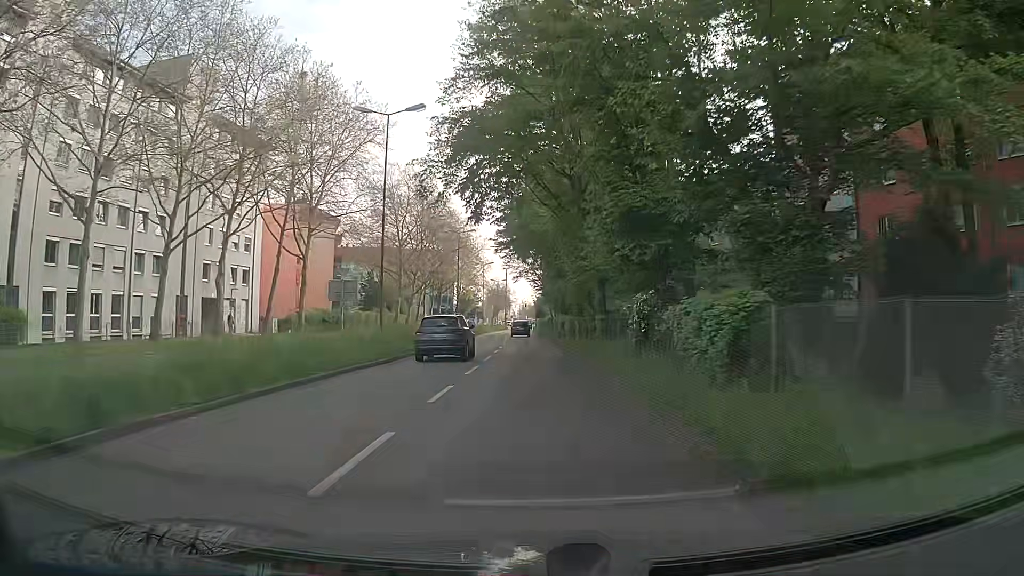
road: secondary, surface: asphalt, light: Day
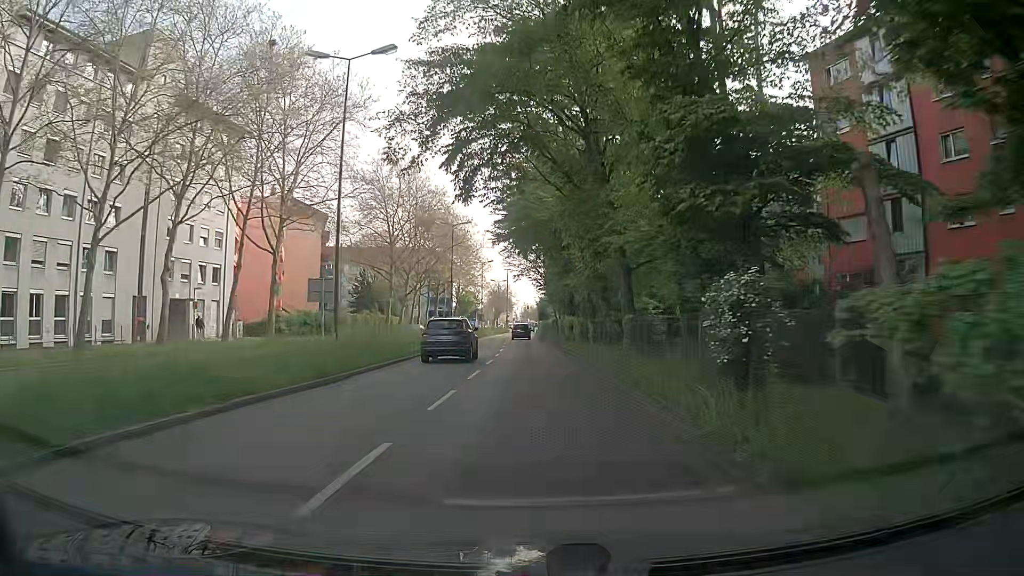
(0.0, +6.5) m; -1°
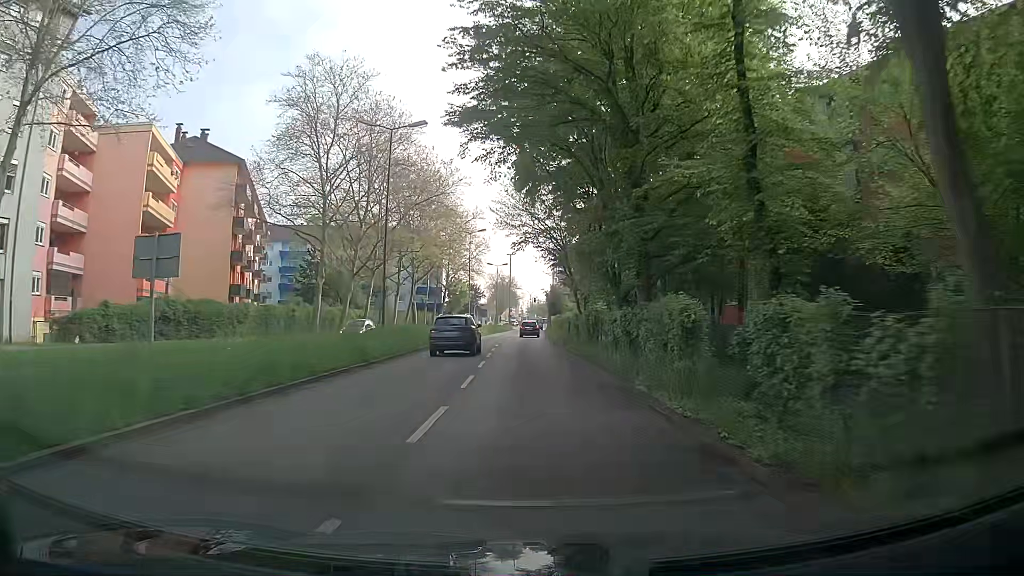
(+0.1, +27.1) m; 0°
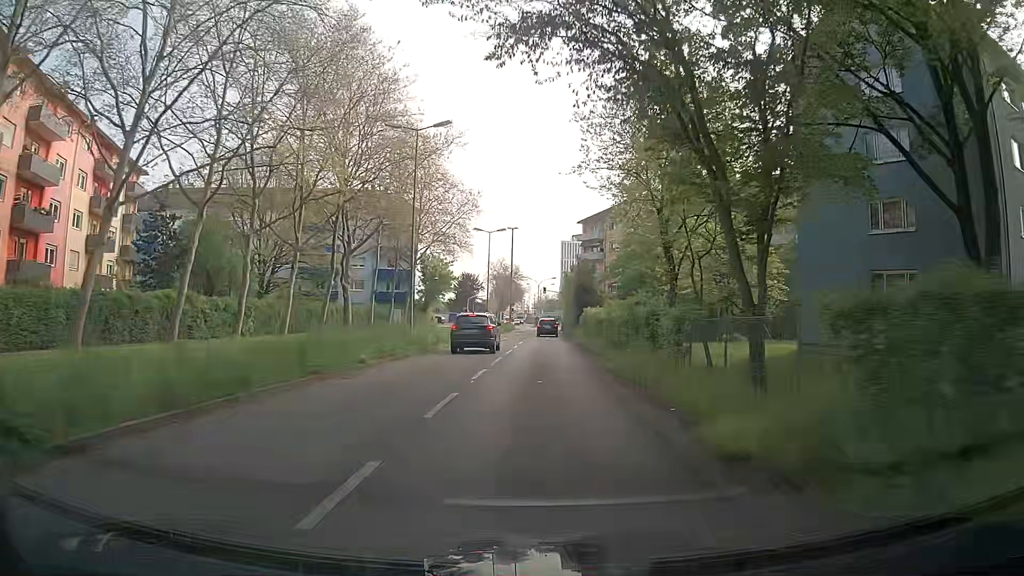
(-0.4, +34.3) m; 0°
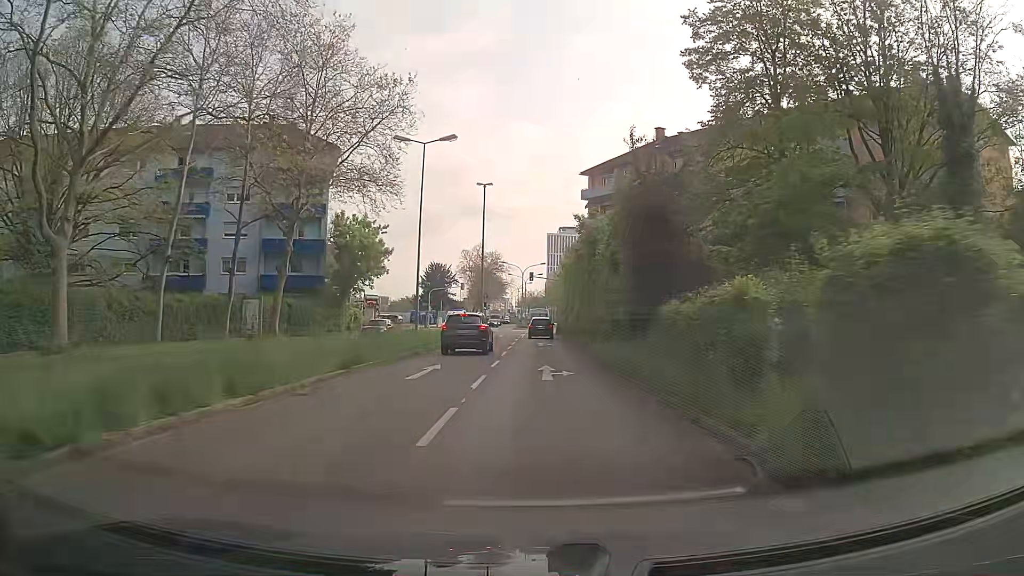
(+0.4, +32.0) m; +2°
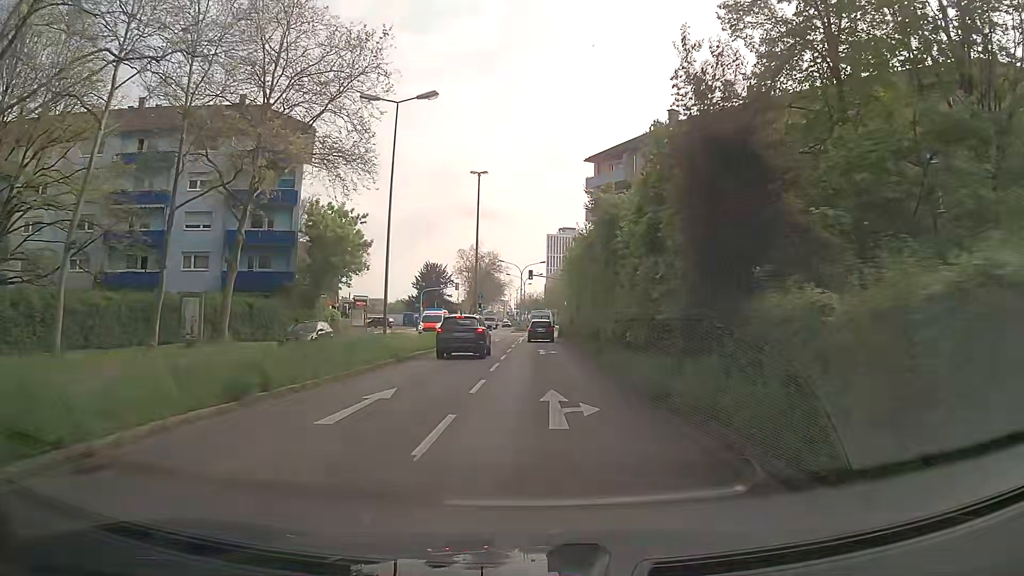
(0.0, +6.5) m; 0°
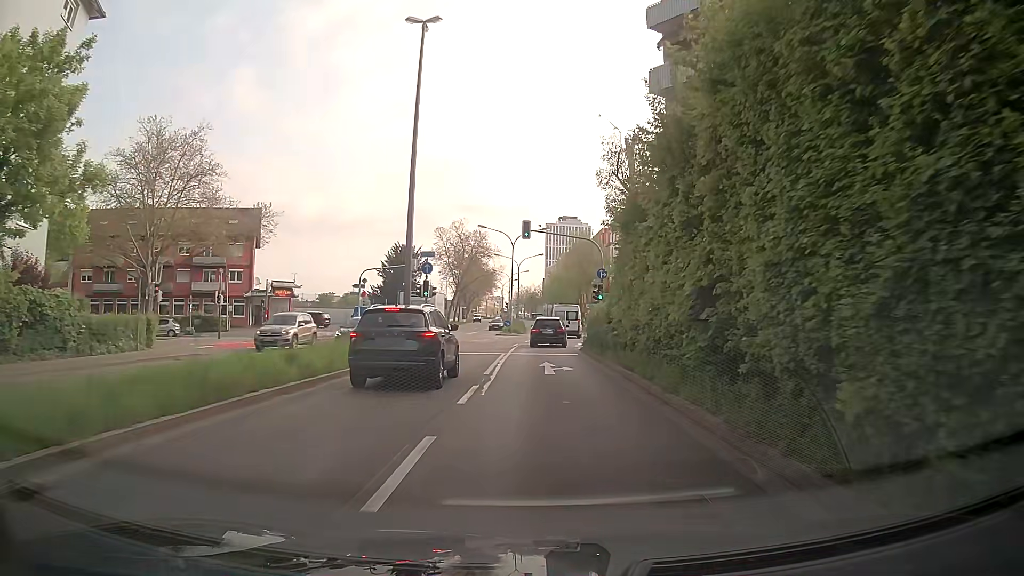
(+0.1, +31.9) m; 0°
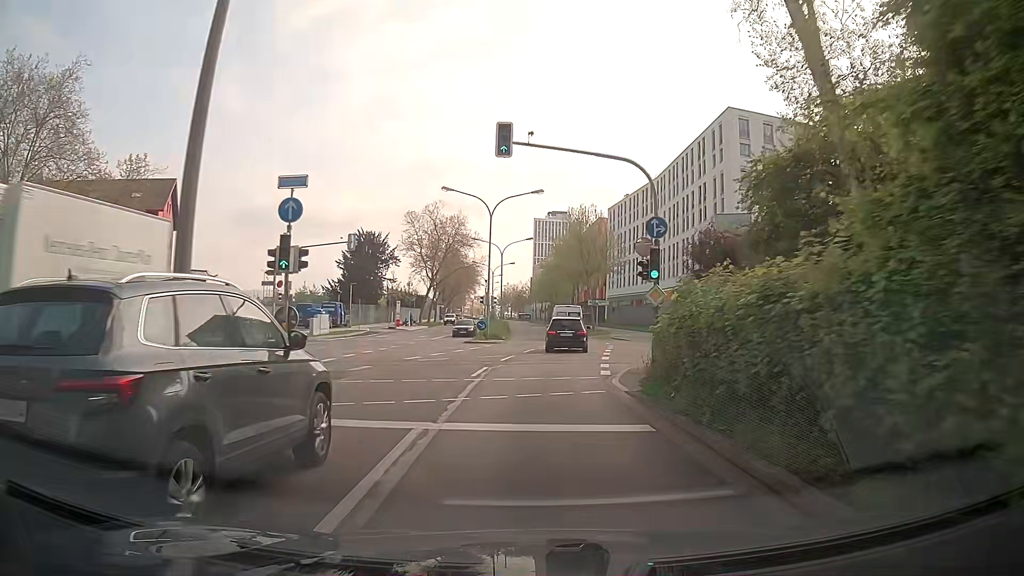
(+0.1, +18.2) m; +1°
(0, +10) (+1, +20) (+2, +30) (+3, +40) (+3, +50) (+3, +60) (+3, +70) (+3, +80) (+2, +90) (+1, +100) m
